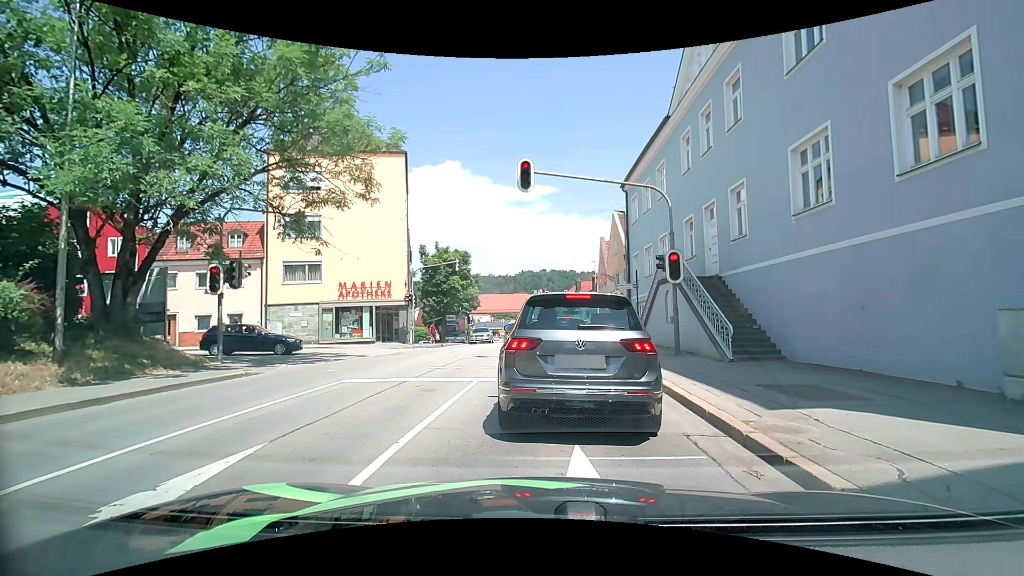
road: tertiary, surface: asphalt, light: Day
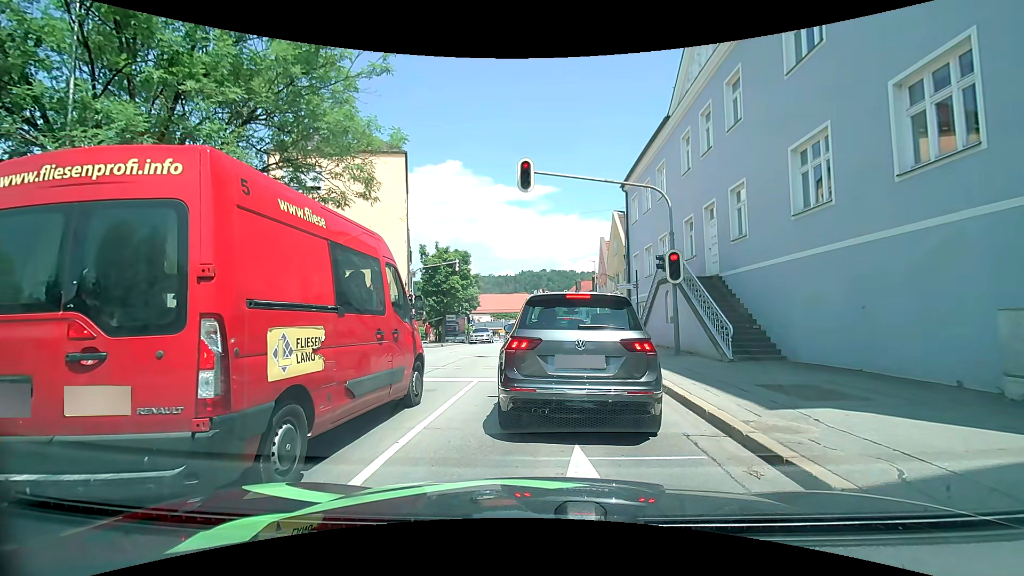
(0.0, 0.0) m; 0°
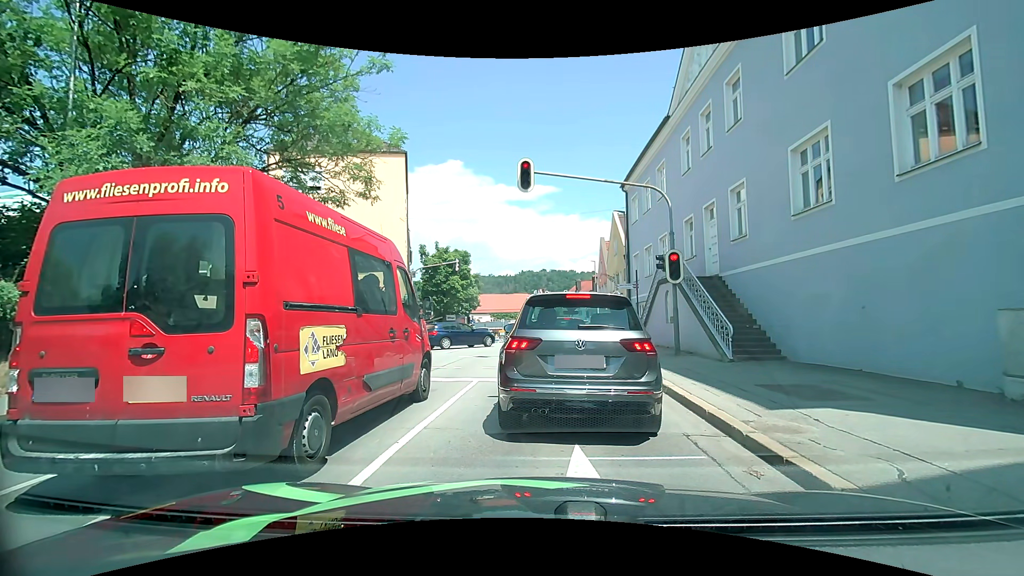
(0.0, 0.0) m; 0°
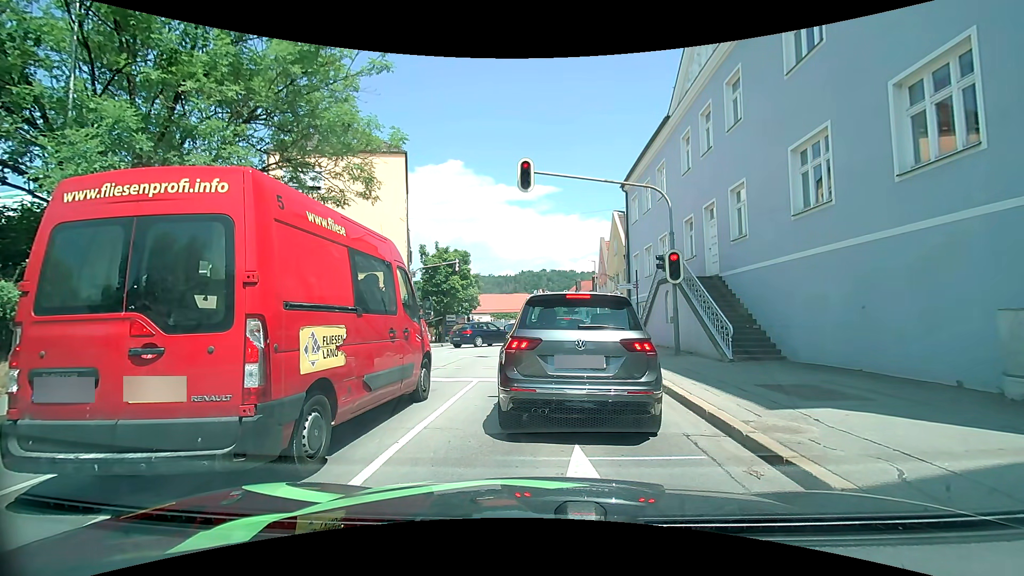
(0.0, 0.0) m; 0°
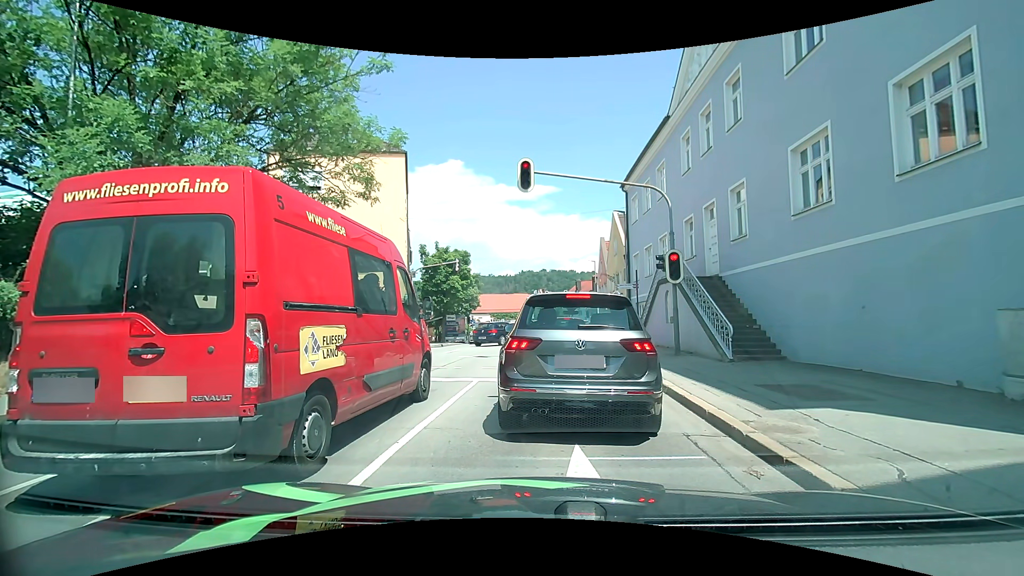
(0.0, 0.0) m; 0°
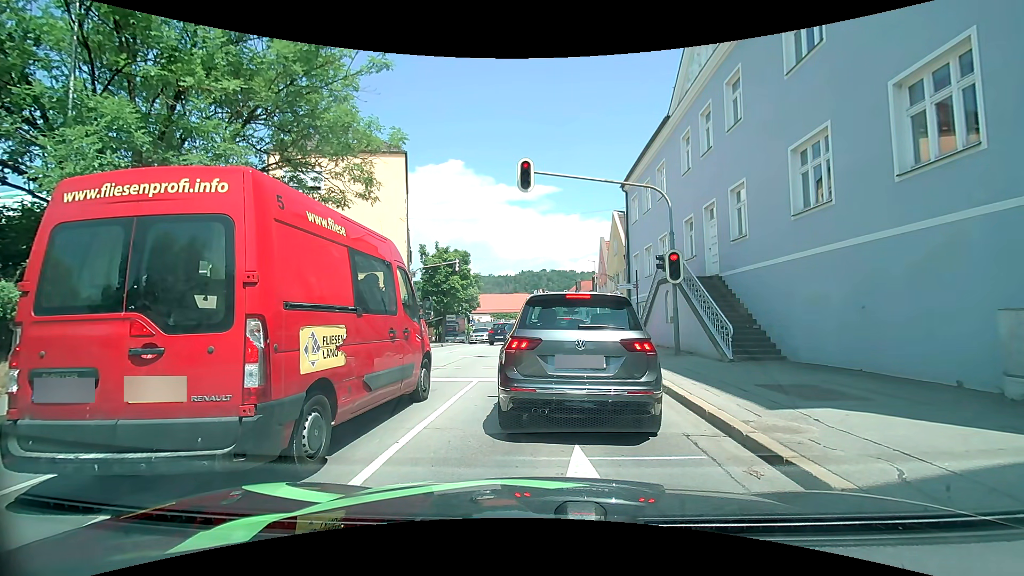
(0.0, 0.0) m; 0°
